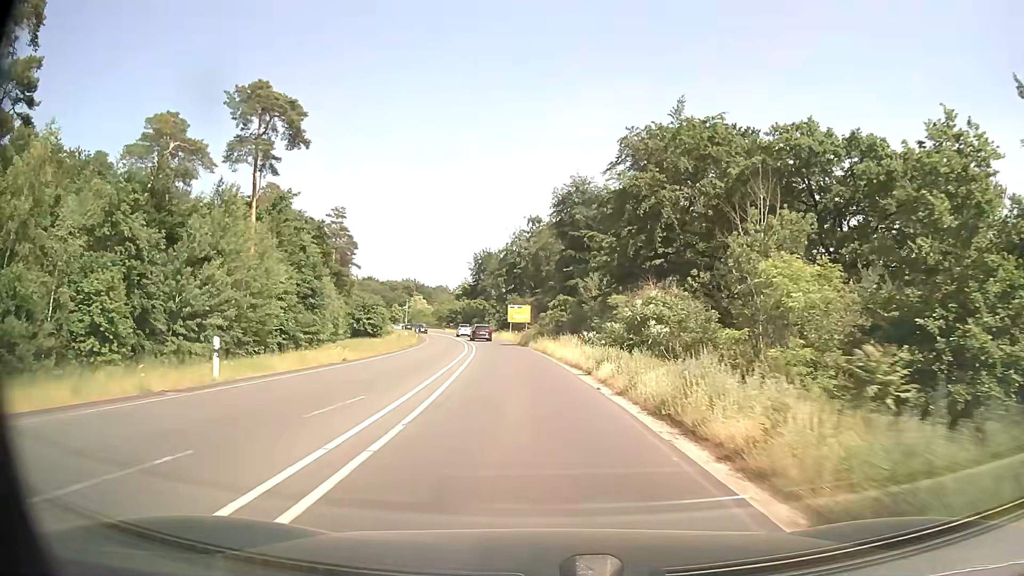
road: secondary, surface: asphalt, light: Day
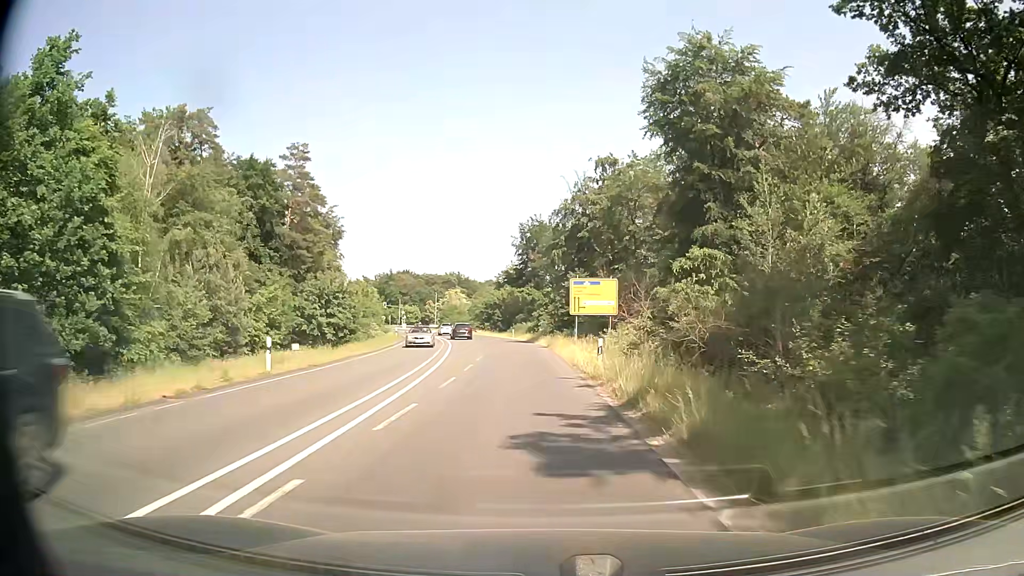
(-2.4, +46.4) m; -5°
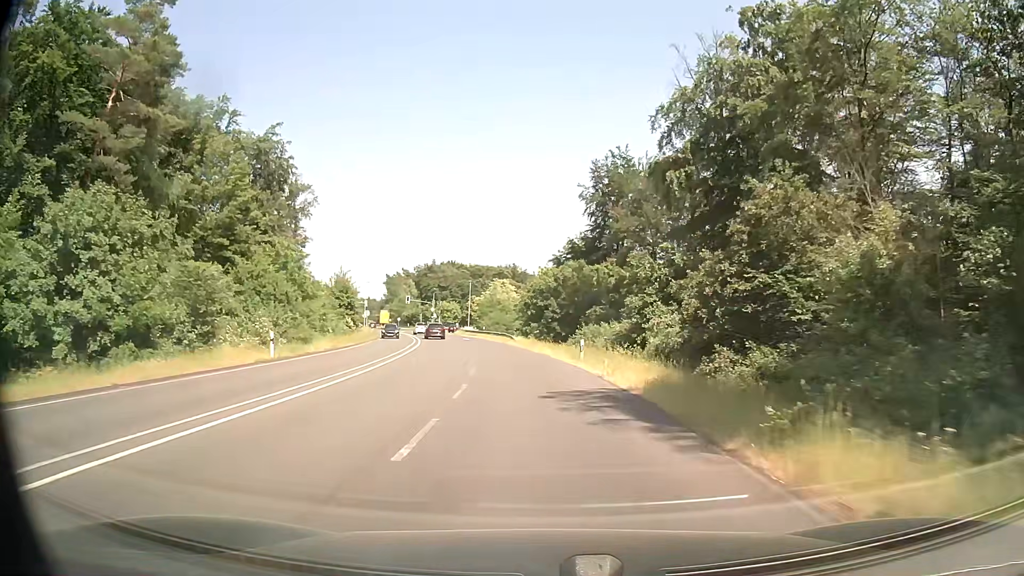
(-2.1, +44.3) m; -6°
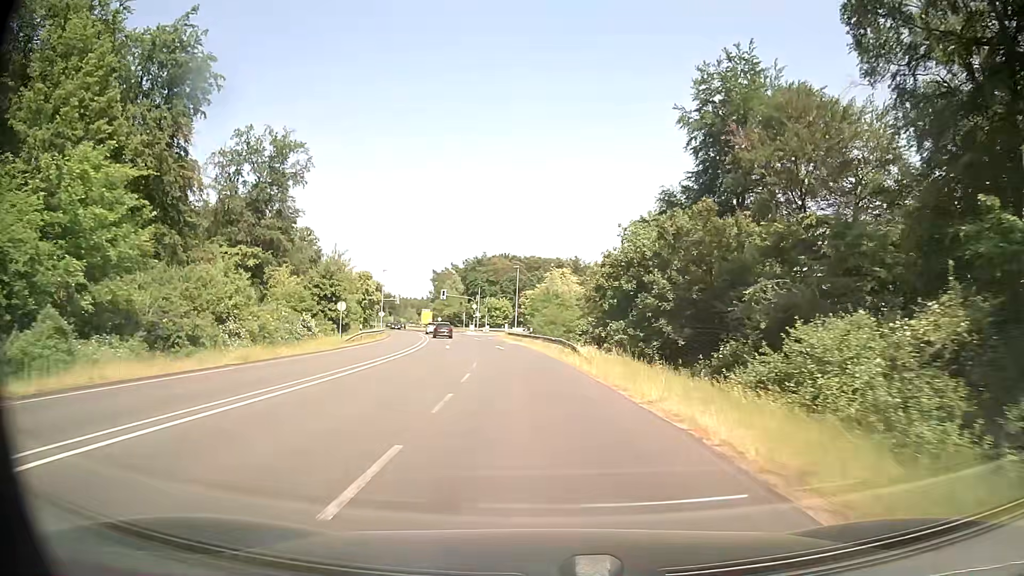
(-1.0, +26.2) m; -5°
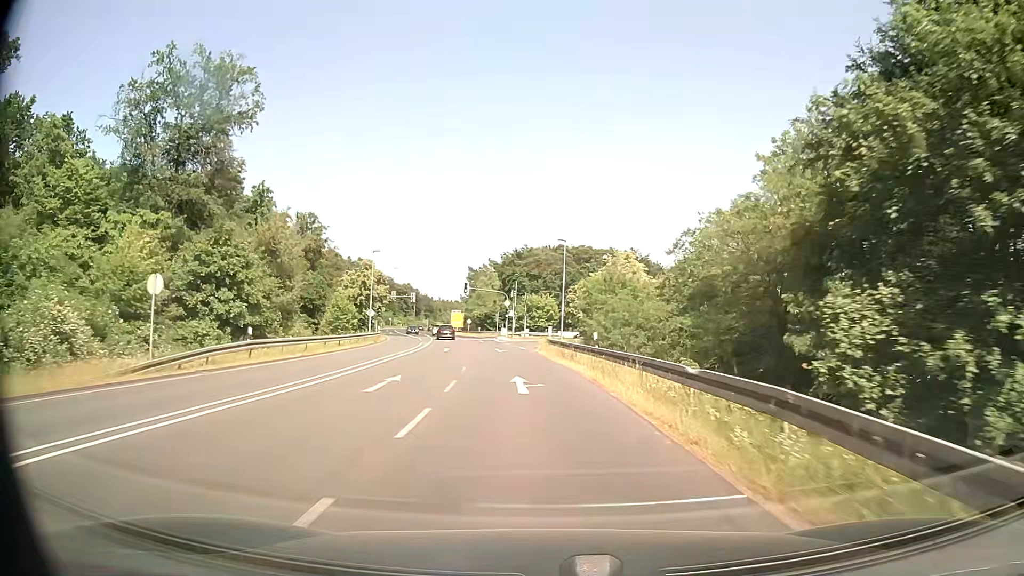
(-0.9, +26.2) m; -4°
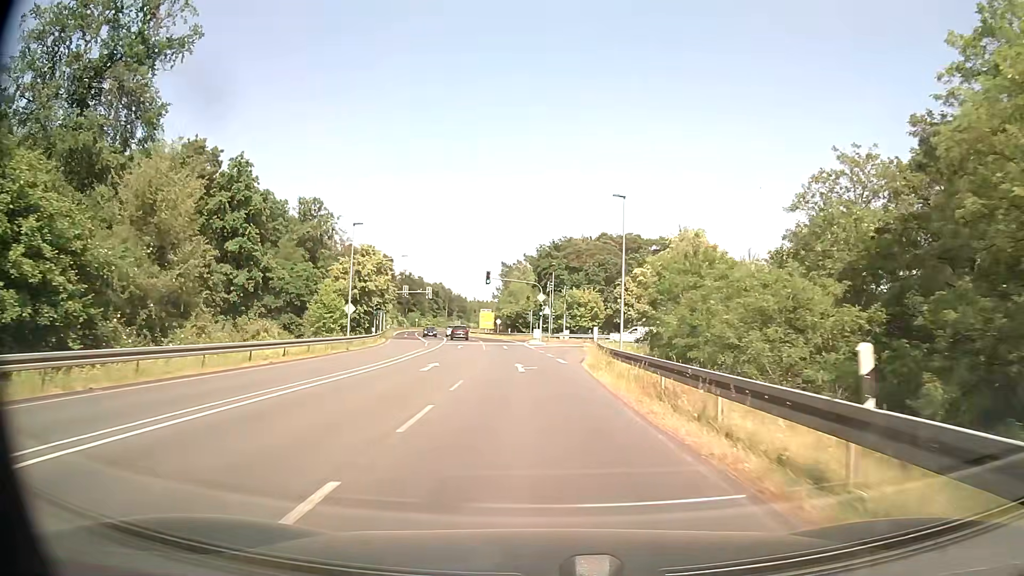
(-0.5, +17.5) m; -3°
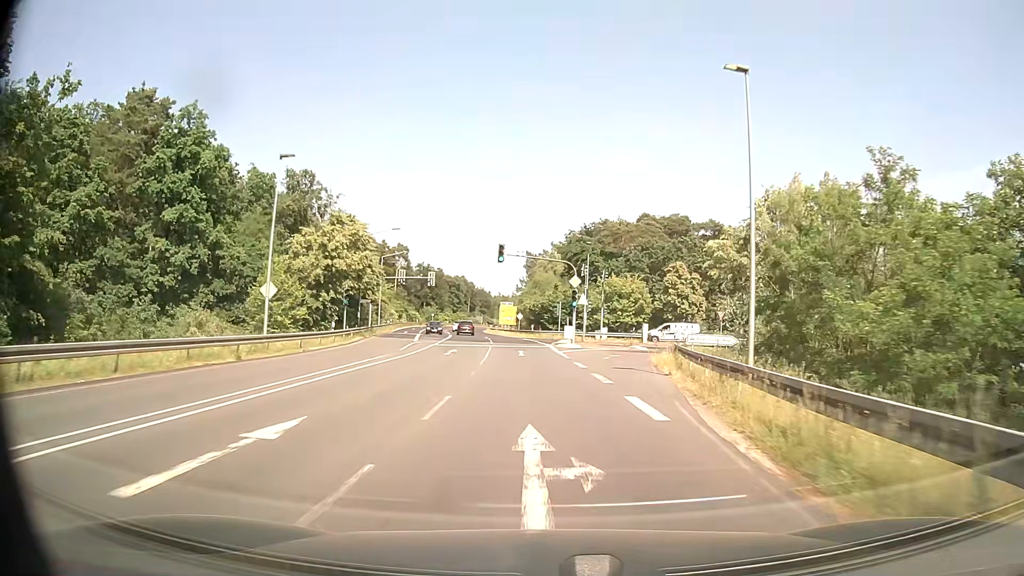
(-0.5, +17.5) m; -3°
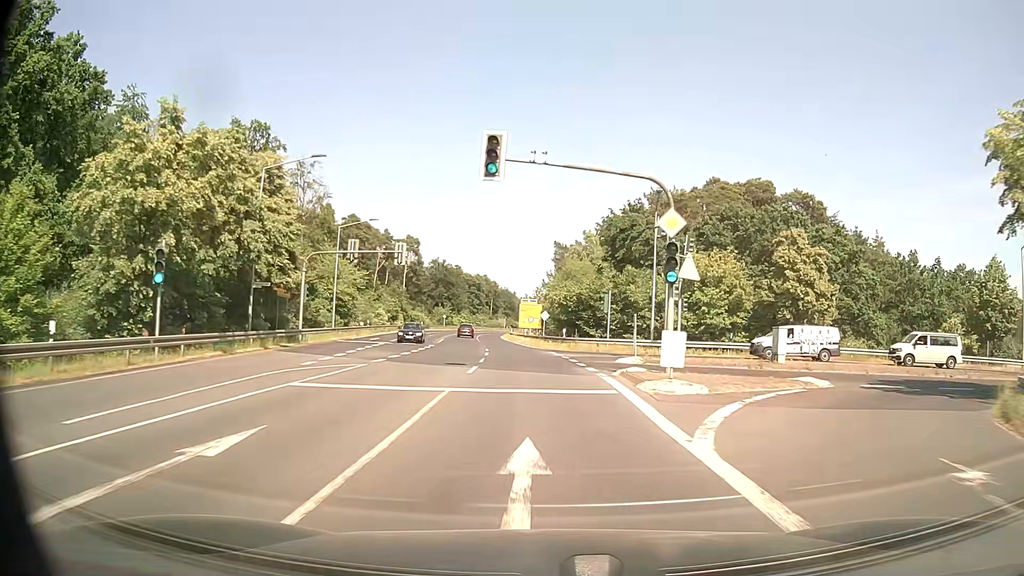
(-0.5, +26.3) m; -2°
(0, +10) (0, +20) (-1, +30) (-2, +40) (-3, +50) (-4, +60) (-5, +70) (-6, +80) (-7, +90) (-7, +100) m
